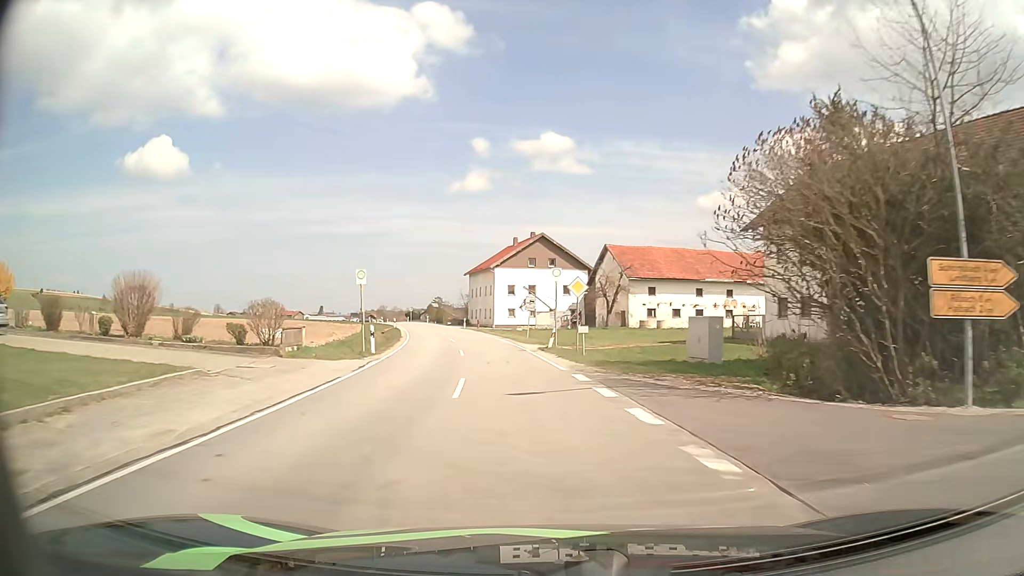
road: secondary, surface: asphalt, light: Day
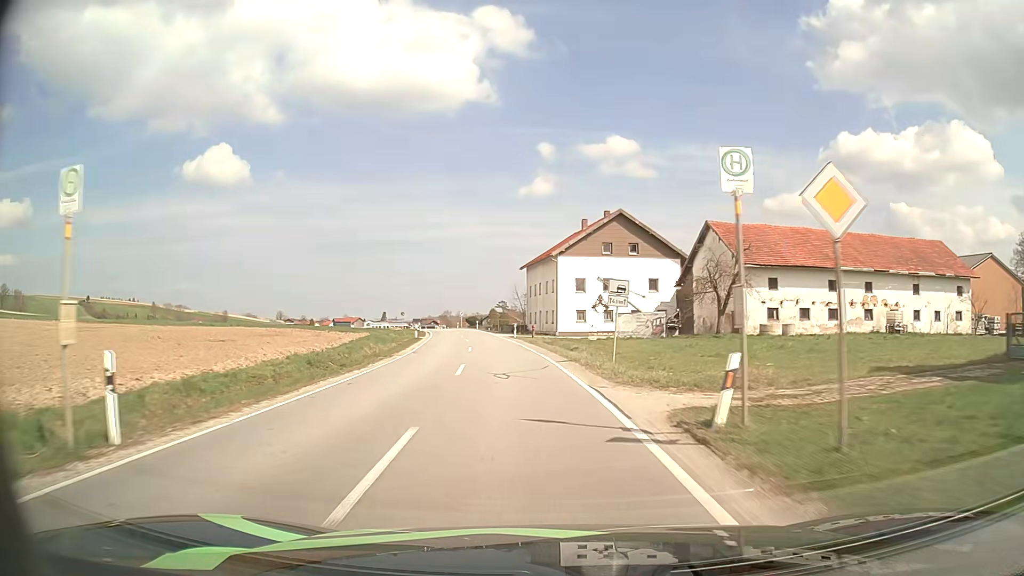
(-0.9, +19.5) m; -6°
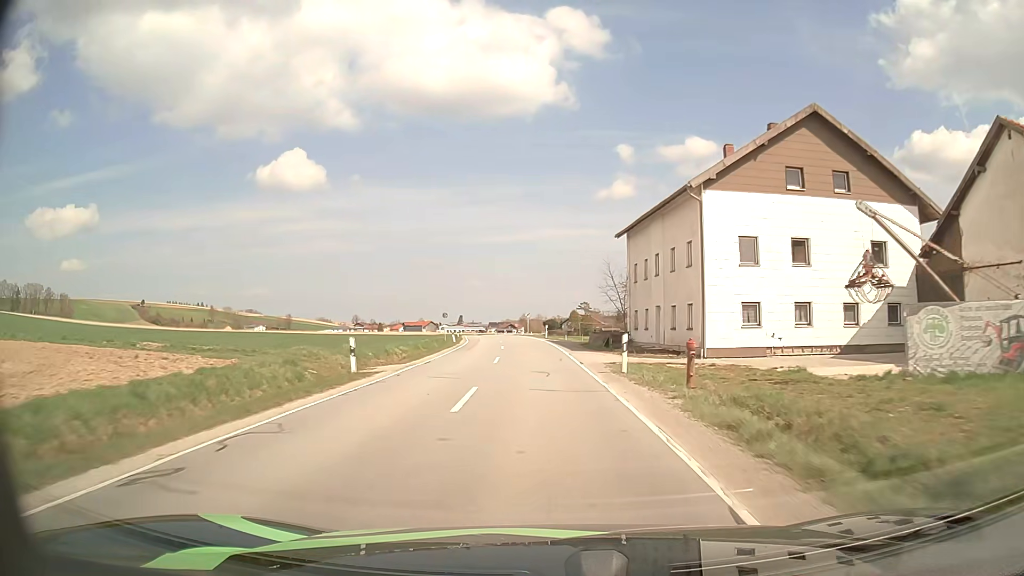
(-1.9, +30.4) m; -7°
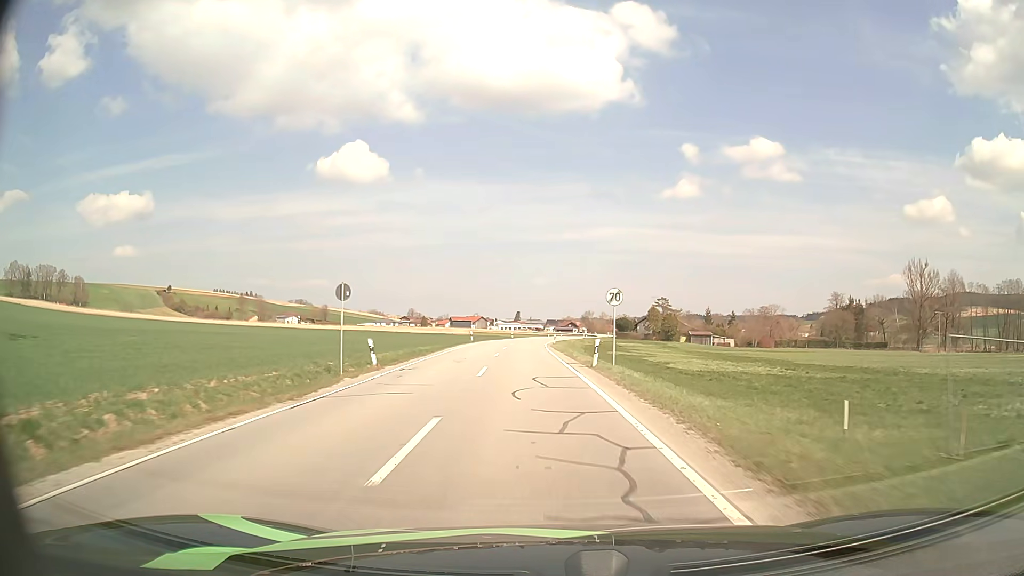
(-2.1, +52.7) m; -5°
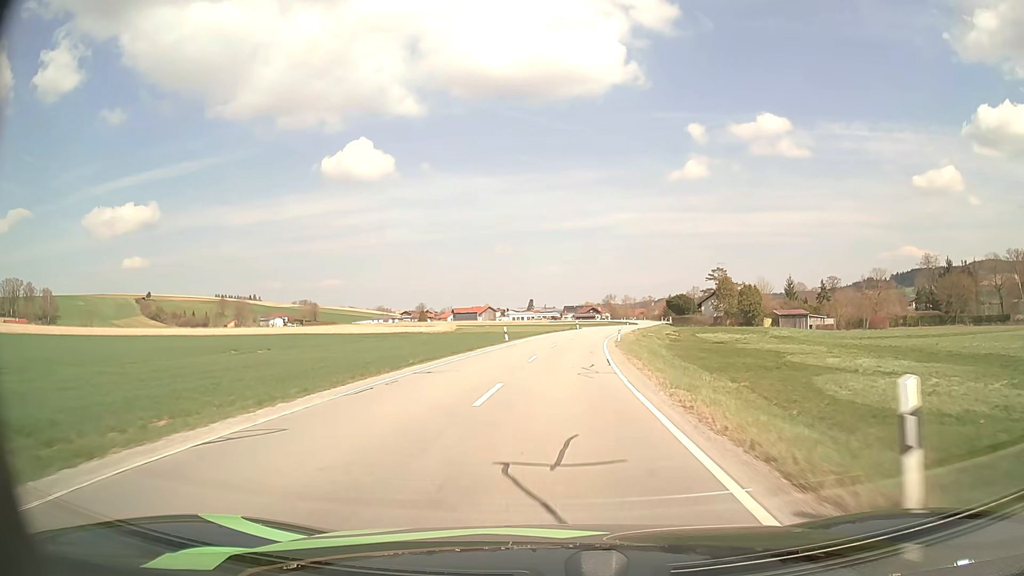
(-1.5, +54.9) m; -2°
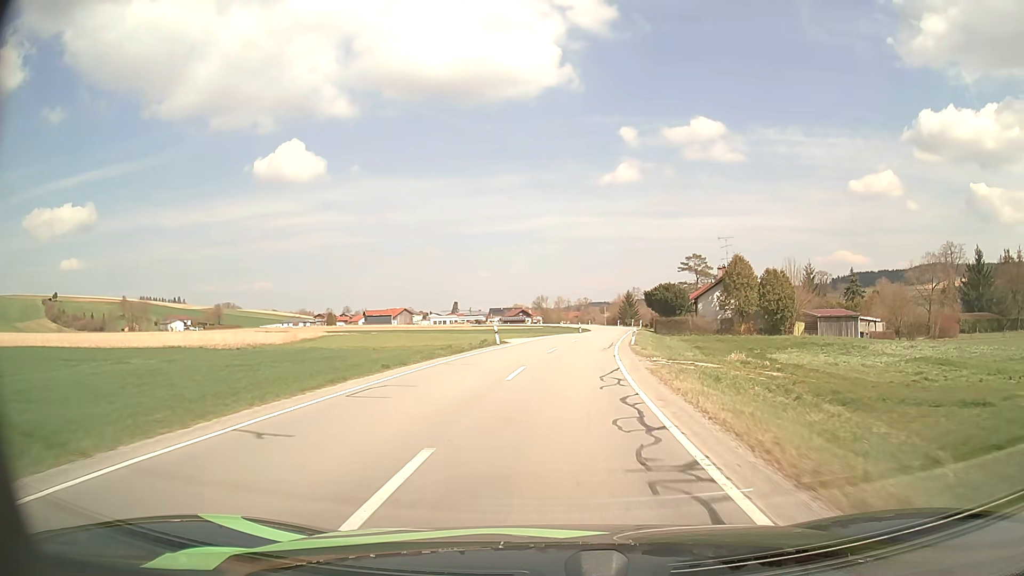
(+2.2, +43.7) m; +6°
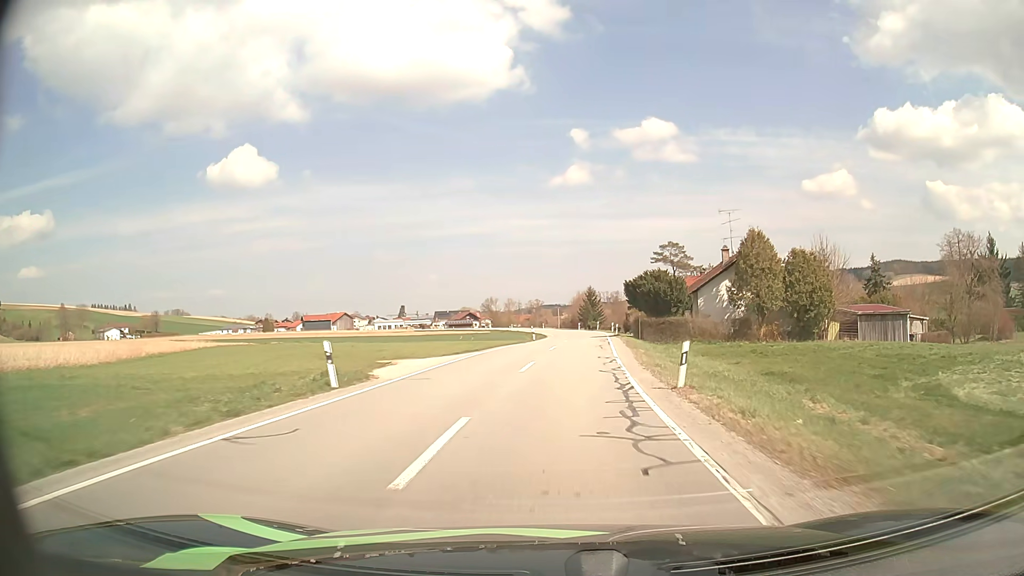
(+0.8, +21.4) m; +4°
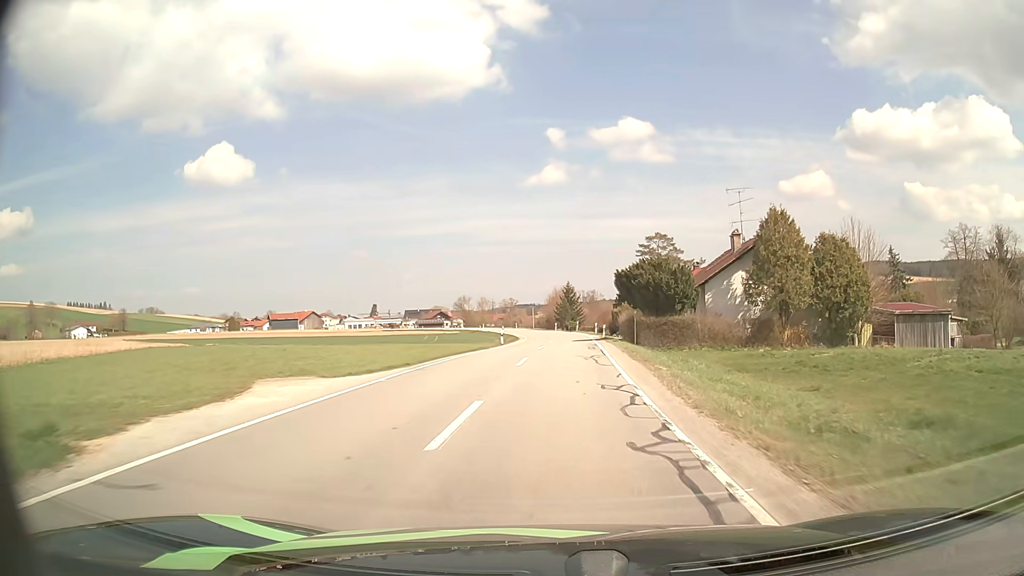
(+0.2, +10.6) m; +2°
(0, +10) (+1, +20) (+1, +30) (+2, +40) (+2, +50) (+2, +60) (+2, +70) (+1, +80) (0, +90) (-2, +100) m
